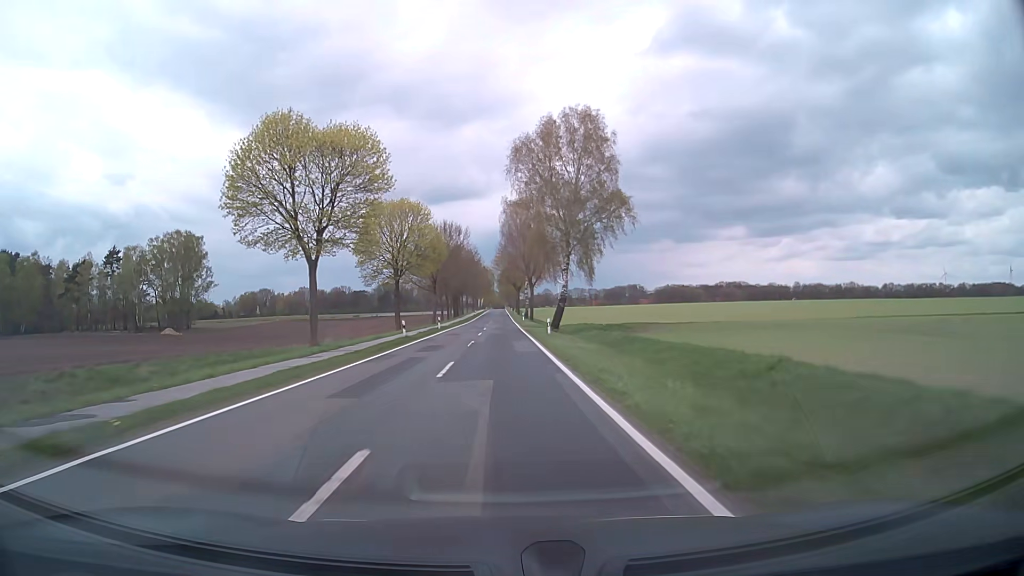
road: secondary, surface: asphalt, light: Day
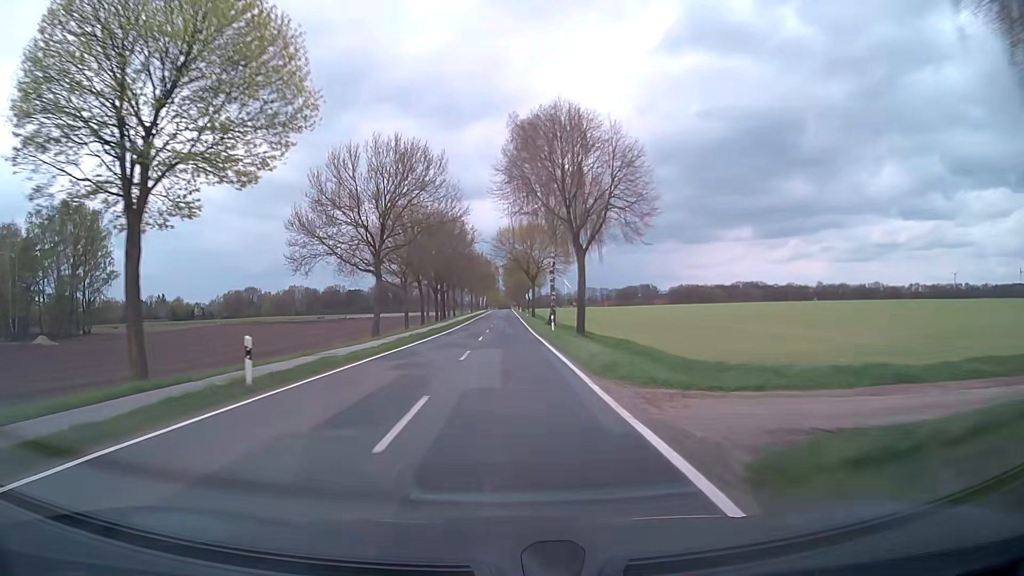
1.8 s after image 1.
(-0.1, +44.1) m; 0°
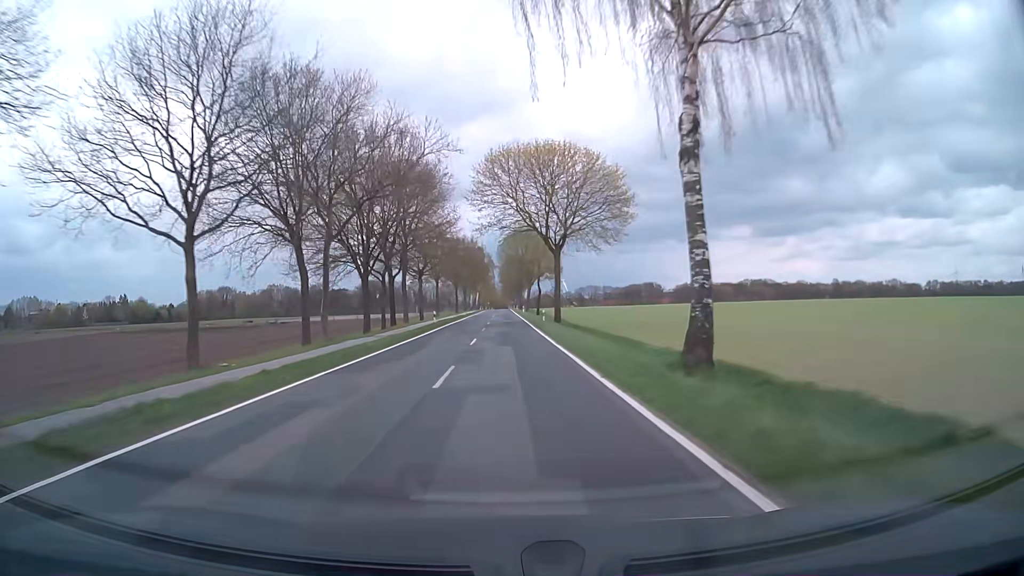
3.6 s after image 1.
(0.0, +43.3) m; 0°
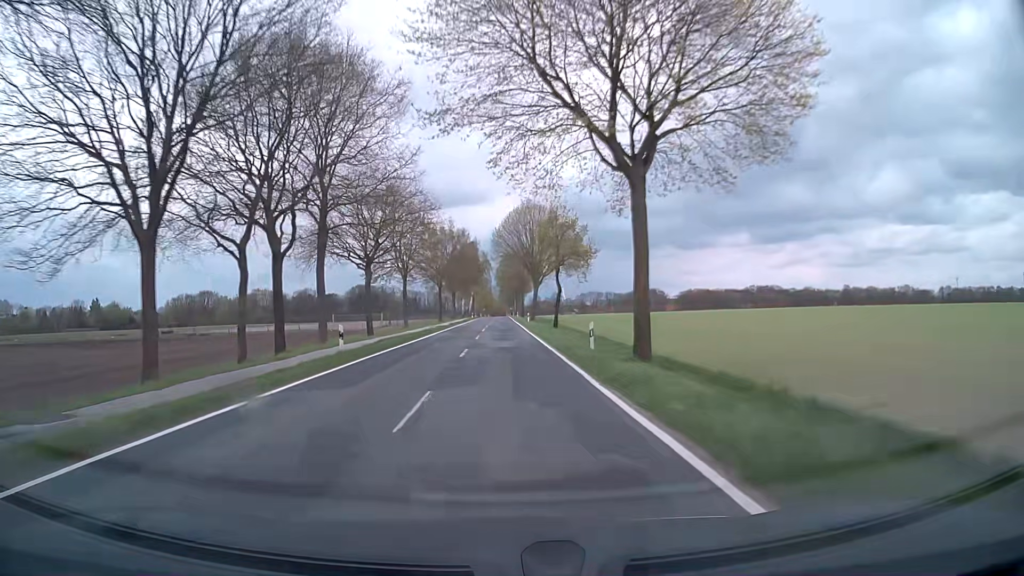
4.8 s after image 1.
(0.0, +27.8) m; 0°
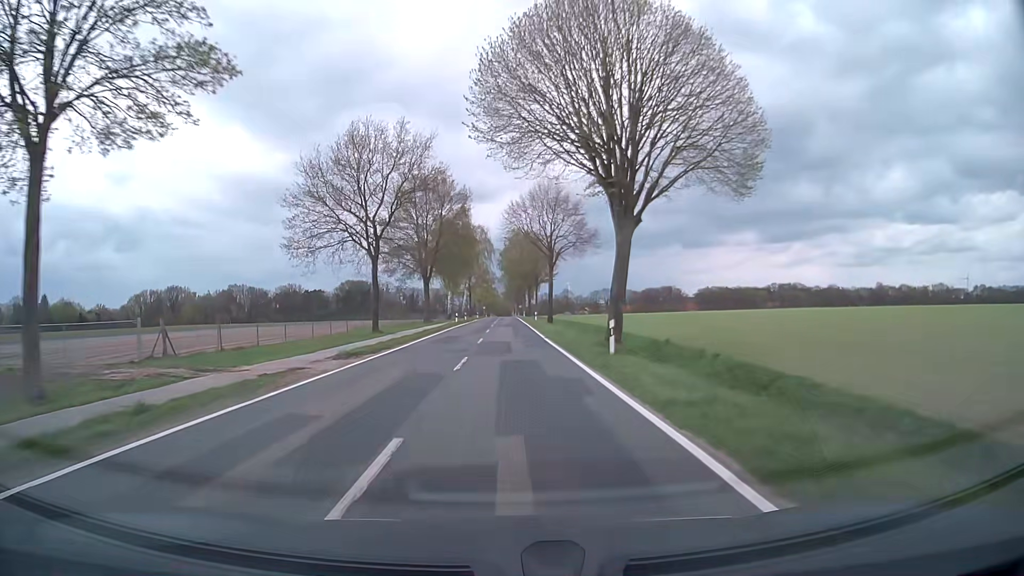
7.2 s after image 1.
(-0.5, +52.1) m; -1°
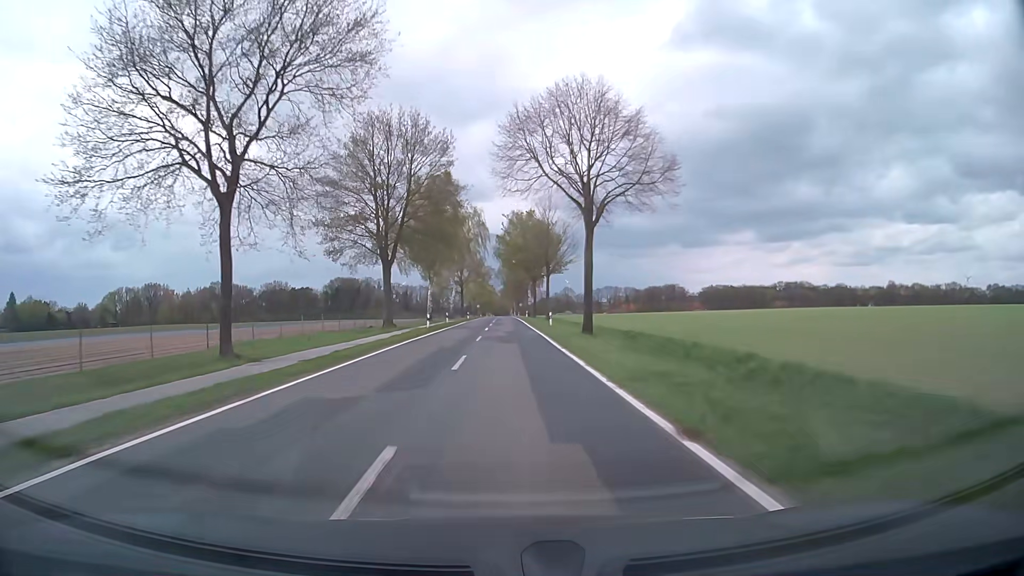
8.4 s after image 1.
(0.0, +24.4) m; 0°
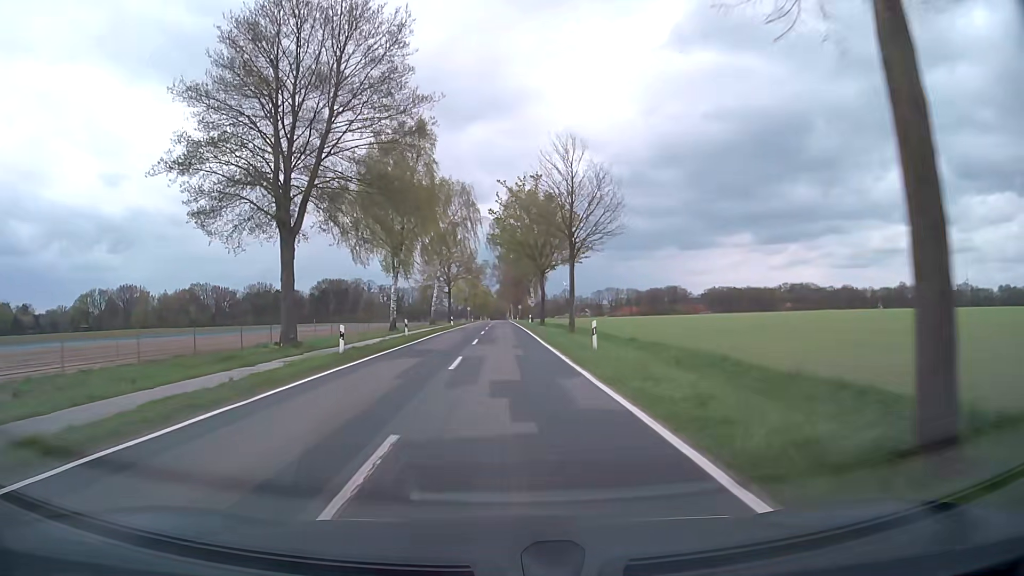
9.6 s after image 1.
(+0.1, +23.2) m; 0°
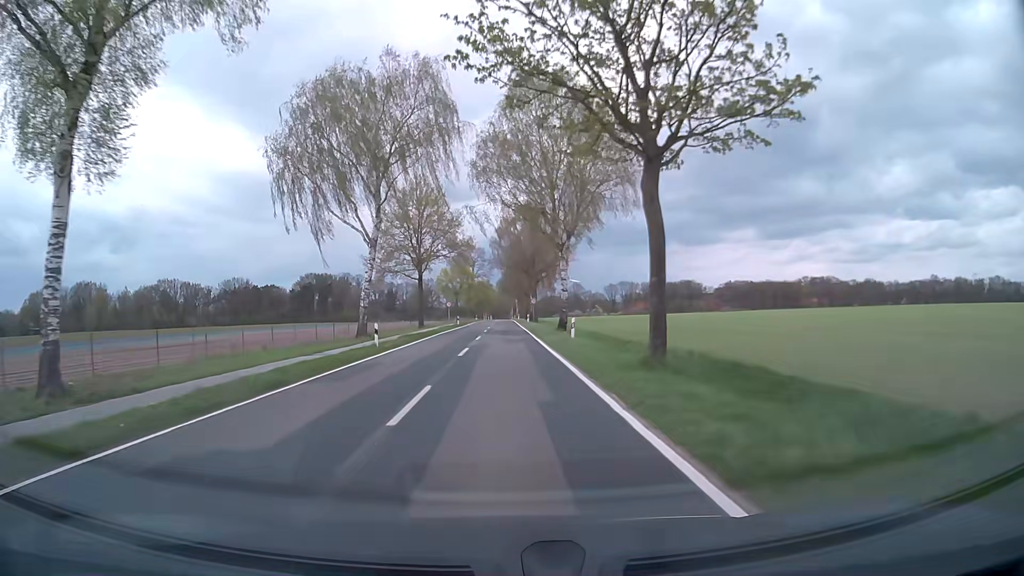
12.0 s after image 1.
(+0.1, +42.9) m; 0°
(0, +10) (0, +20) (0, +30) (0, +40) (0, +50) (0, +60) (0, +70) (0, +80) (0, +90) (0, +100) m
